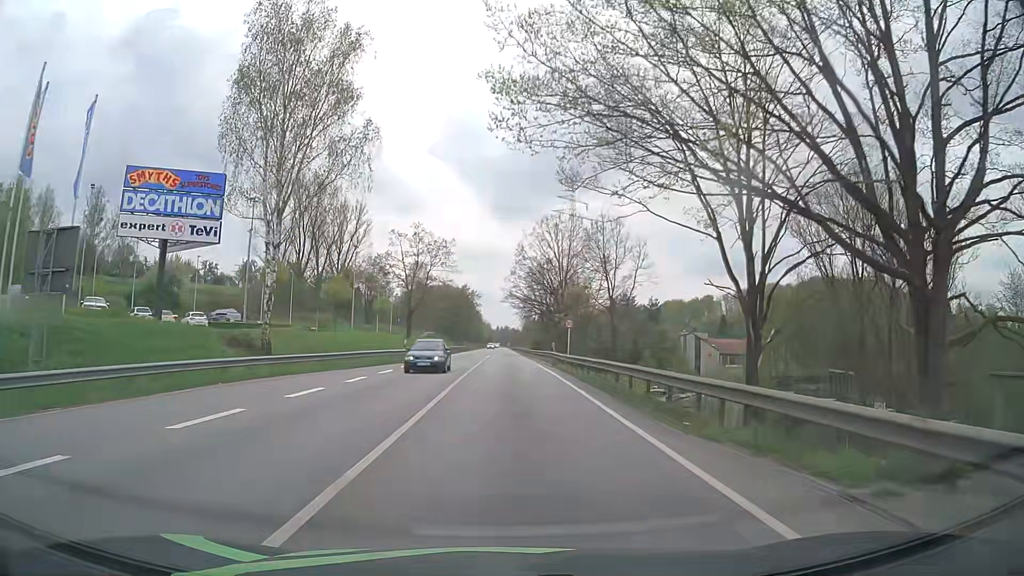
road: primary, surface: asphalt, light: Day
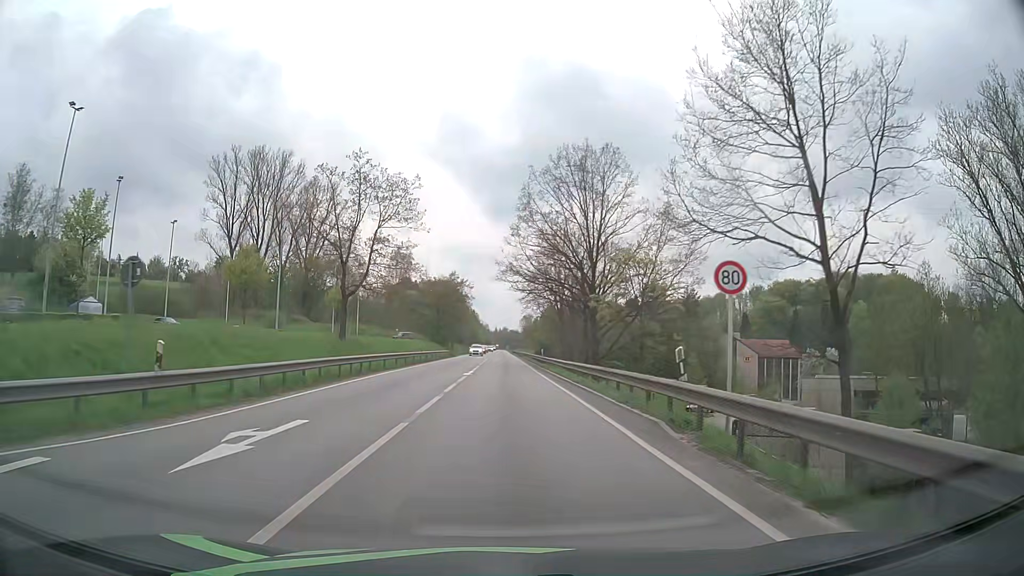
(-0.1, +30.5) m; 0°
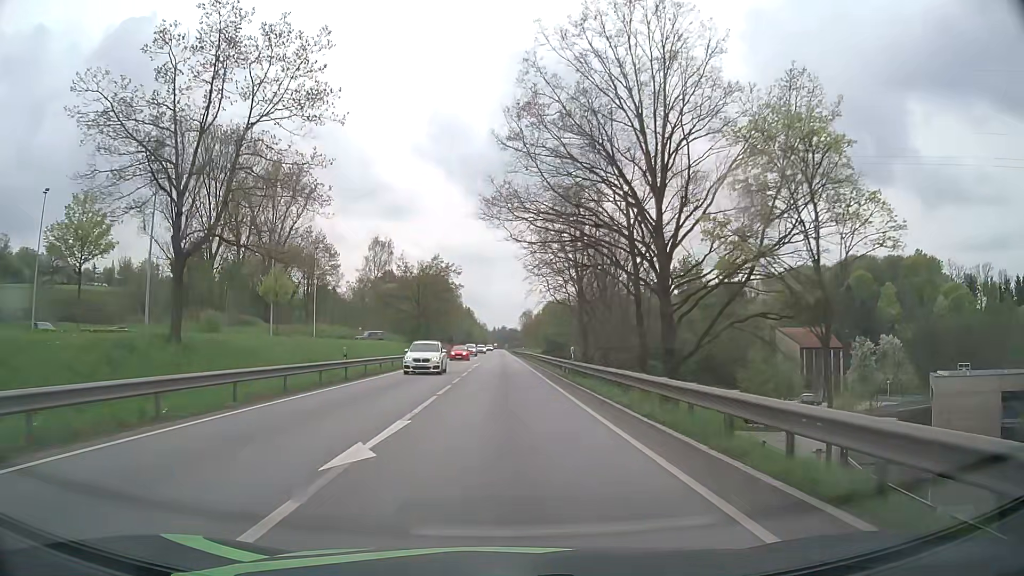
(0.0, +24.2) m; 0°
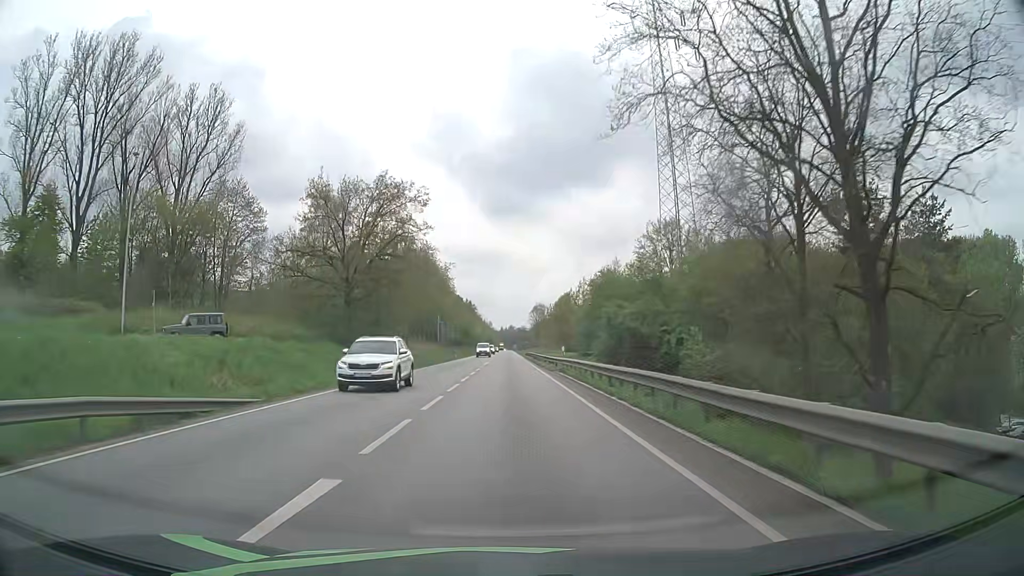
(-0.5, +47.5) m; -1°
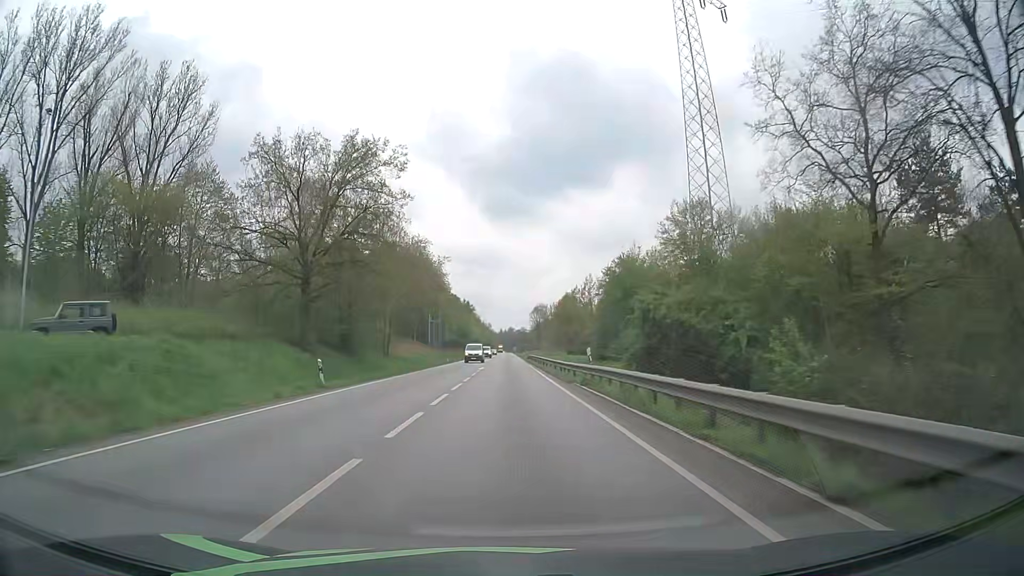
(0.0, +10.5) m; 0°
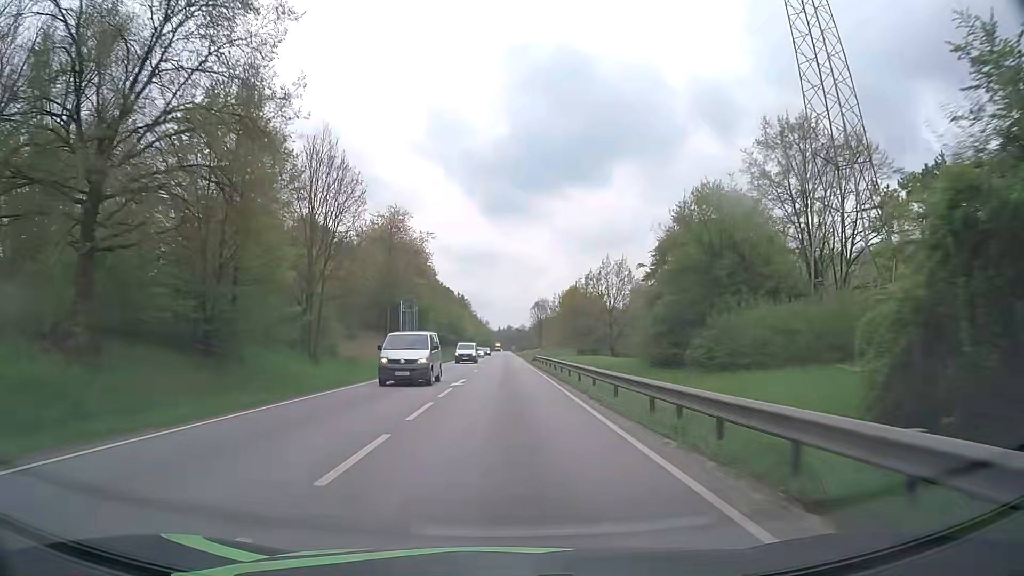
(0.0, +21.9) m; 0°
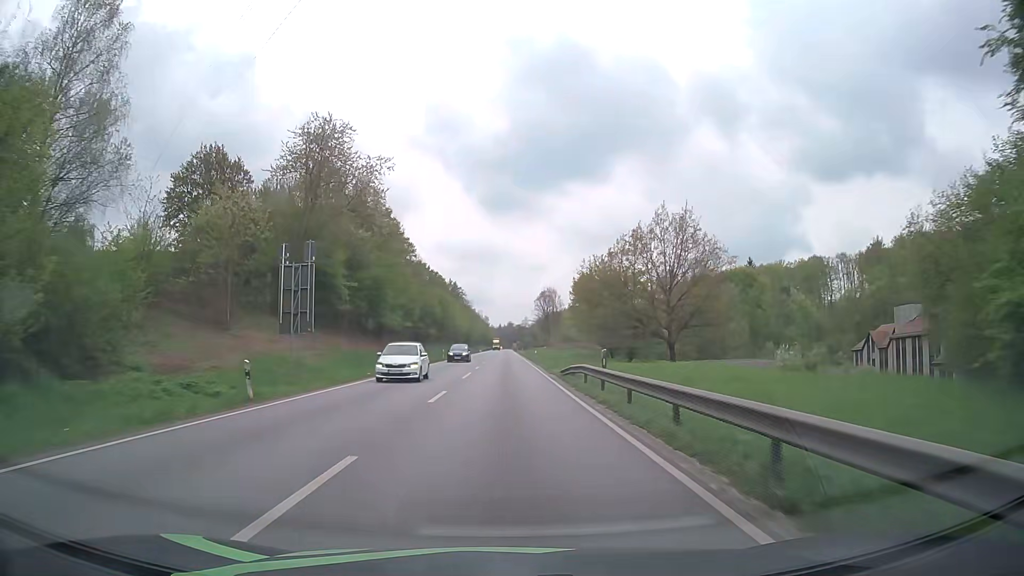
(+0.1, +34.5) m; 0°
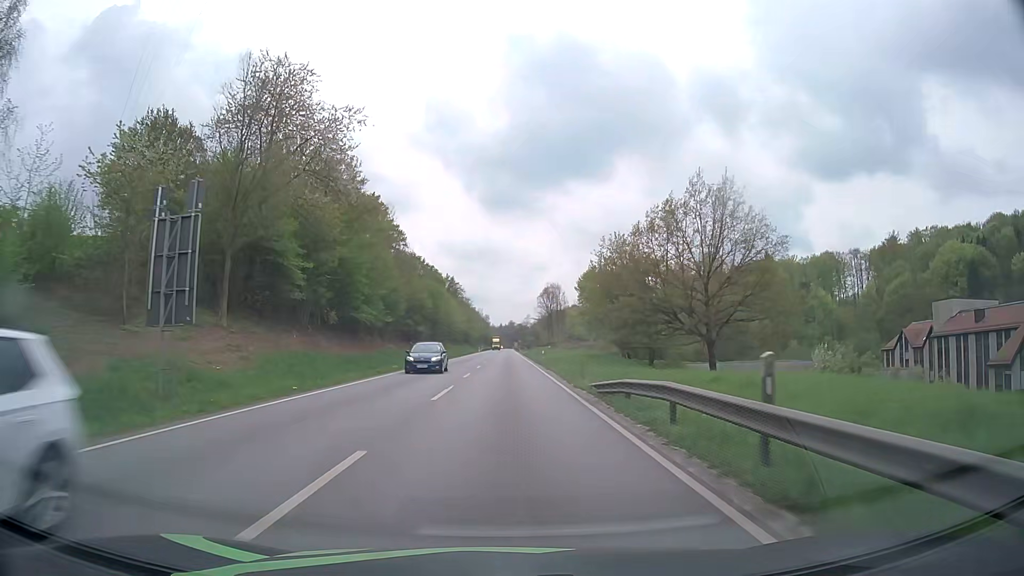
(0.0, +11.8) m; 0°
(0, +10) (0, +20) (0, +30) (0, +40) (0, +50) (0, +60) (0, +70) (0, +80) (0, +90) (0, +100) m
